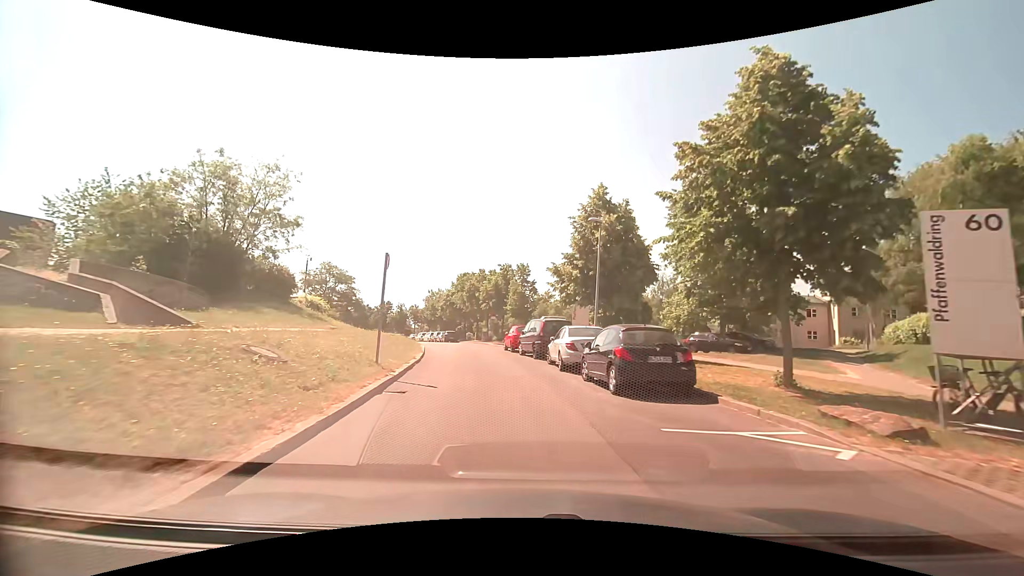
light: Day
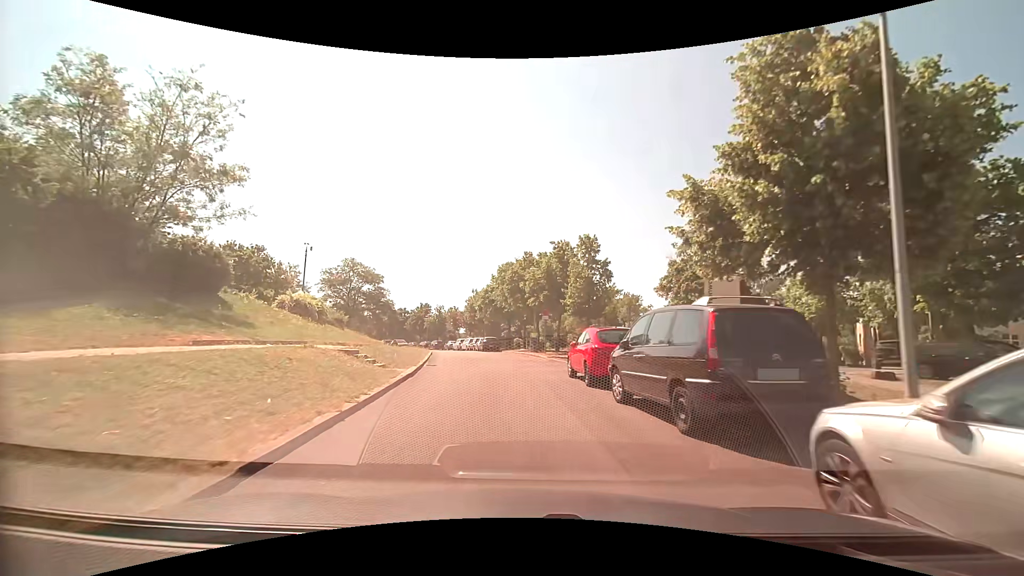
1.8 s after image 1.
(-0.7, +14.8) m; -5°
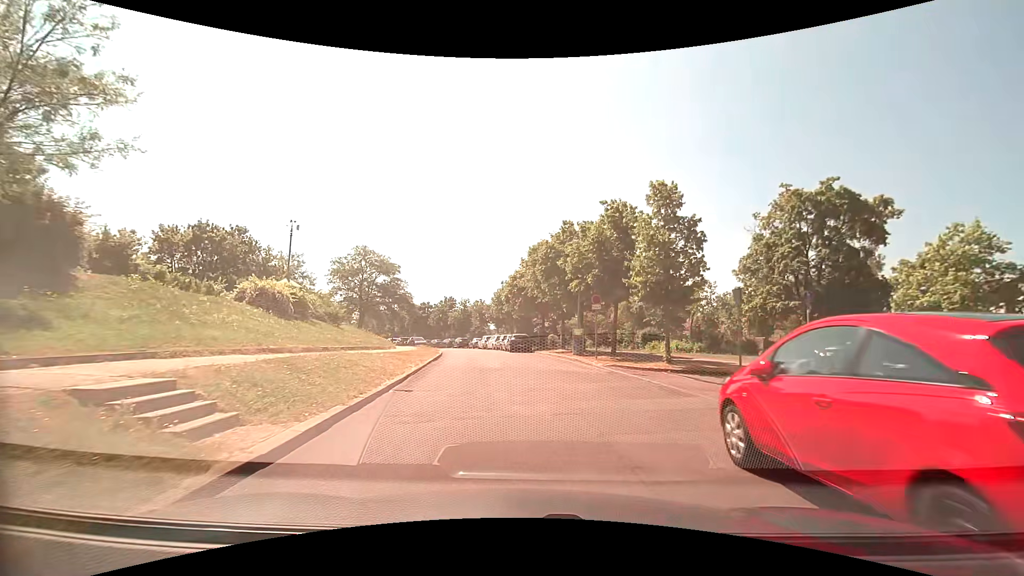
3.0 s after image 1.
(-0.4, +9.8) m; -5°
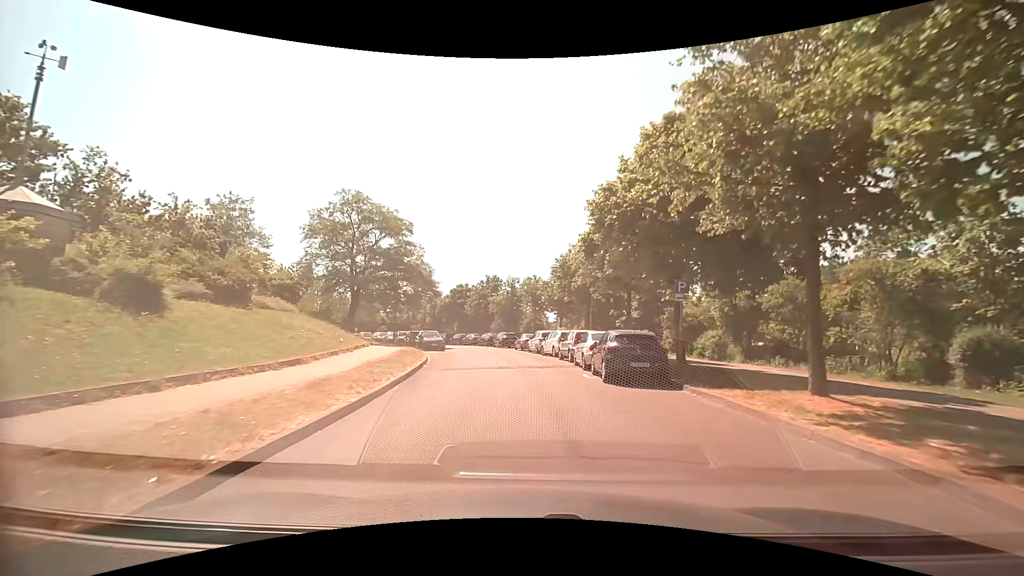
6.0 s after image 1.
(-1.2, +24.9) m; -6°
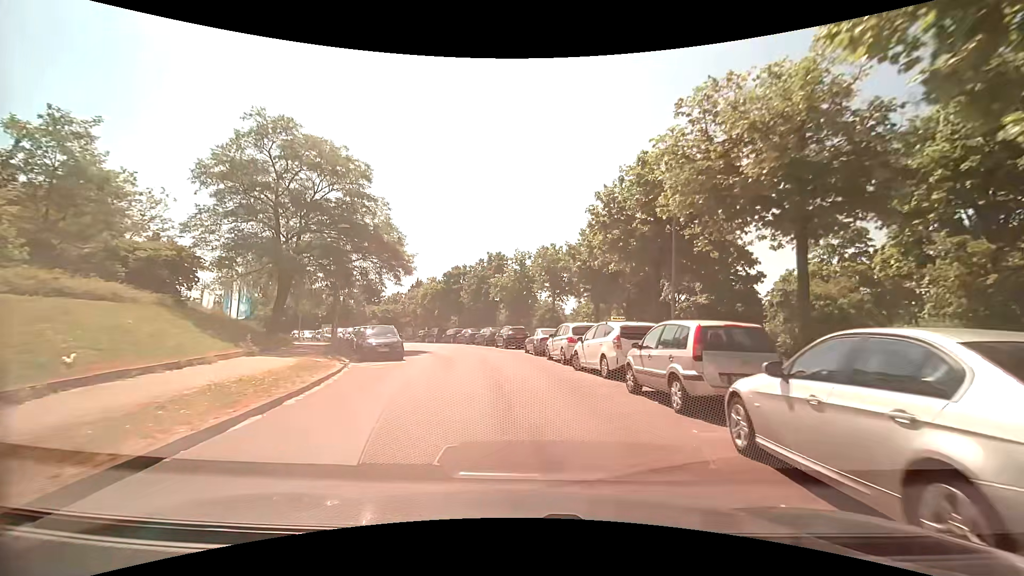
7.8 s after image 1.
(0.0, +15.4) m; -1°
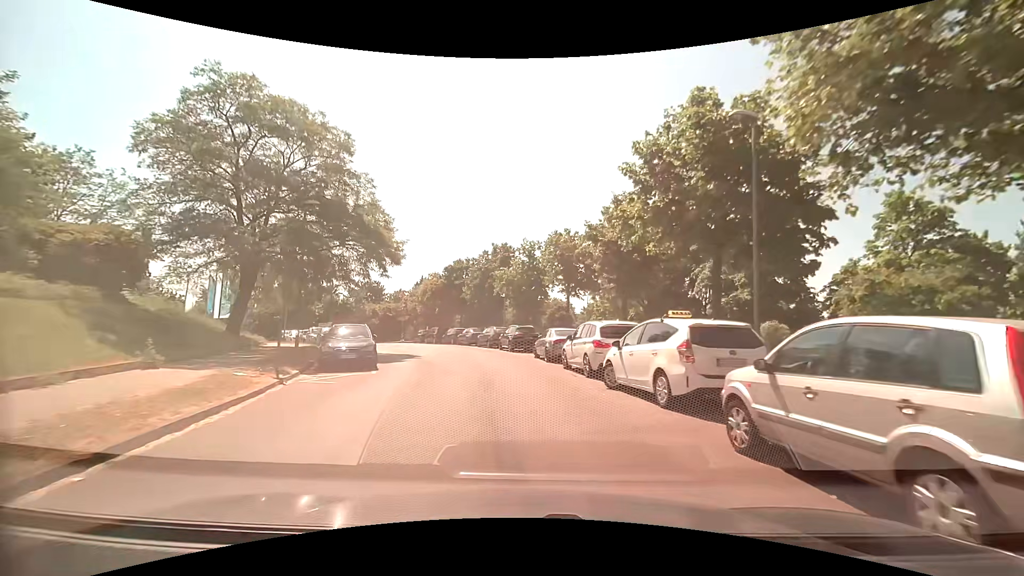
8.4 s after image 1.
(-0.1, +5.0) m; 0°
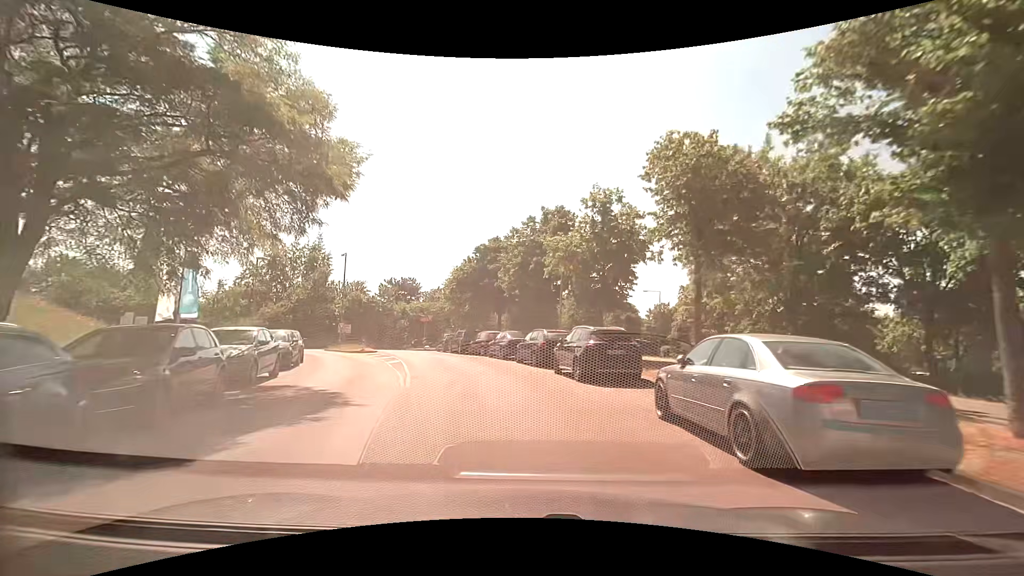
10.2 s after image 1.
(-0.8, +14.8) m; -6°
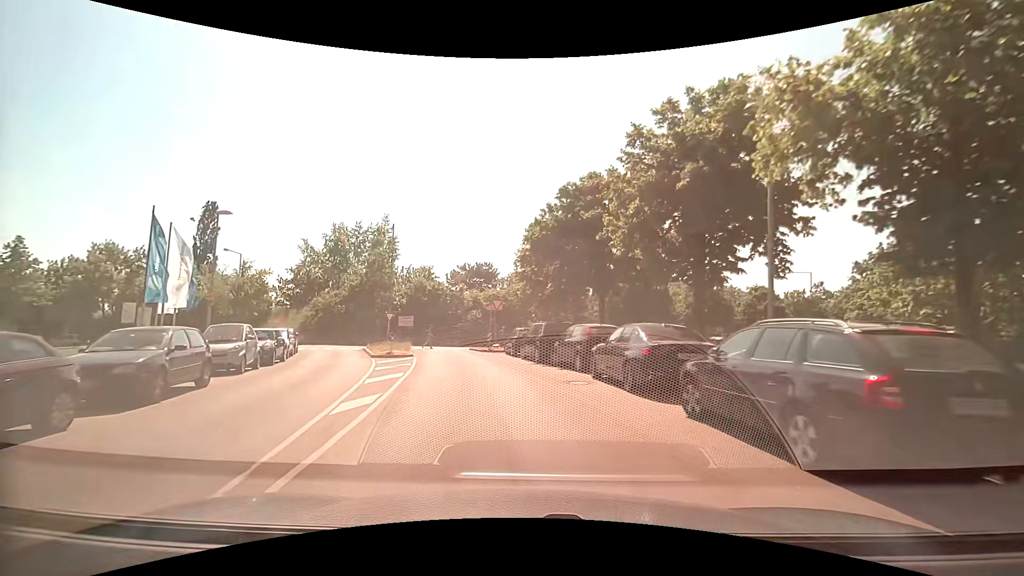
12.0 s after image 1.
(-1.2, +14.1) m; -10°
